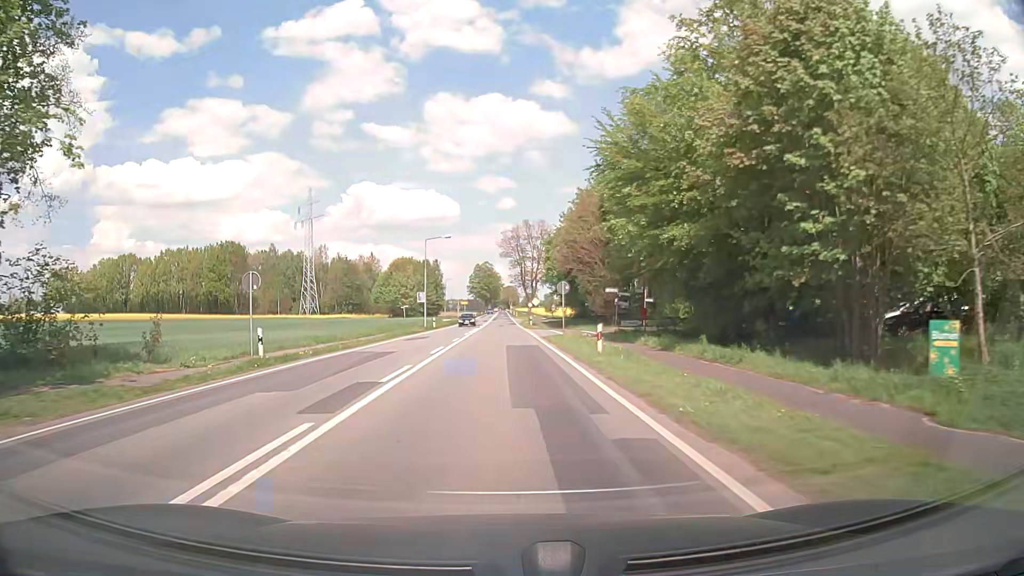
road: primary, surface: asphalt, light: Day
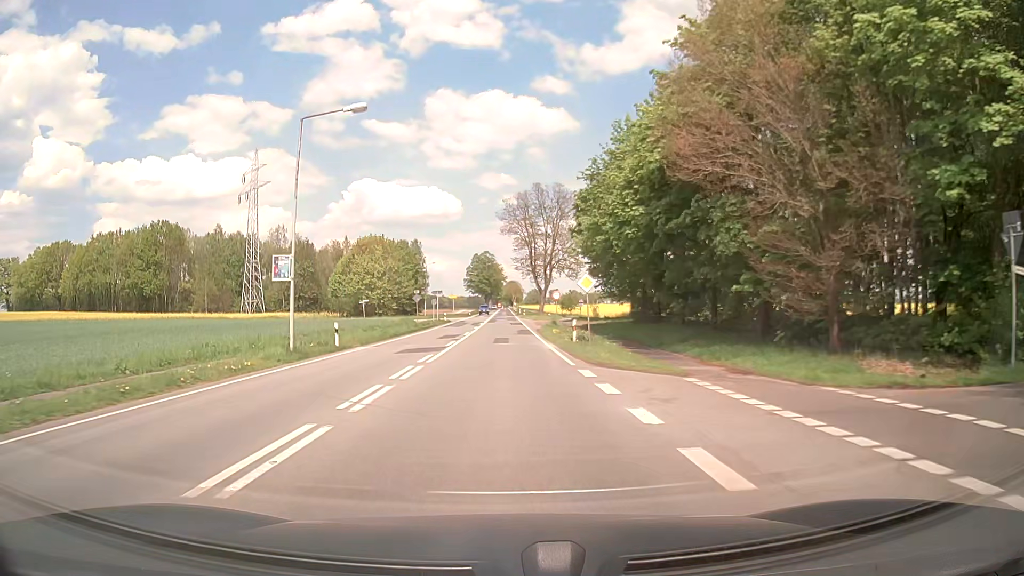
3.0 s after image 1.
(-0.2, +41.3) m; -1°
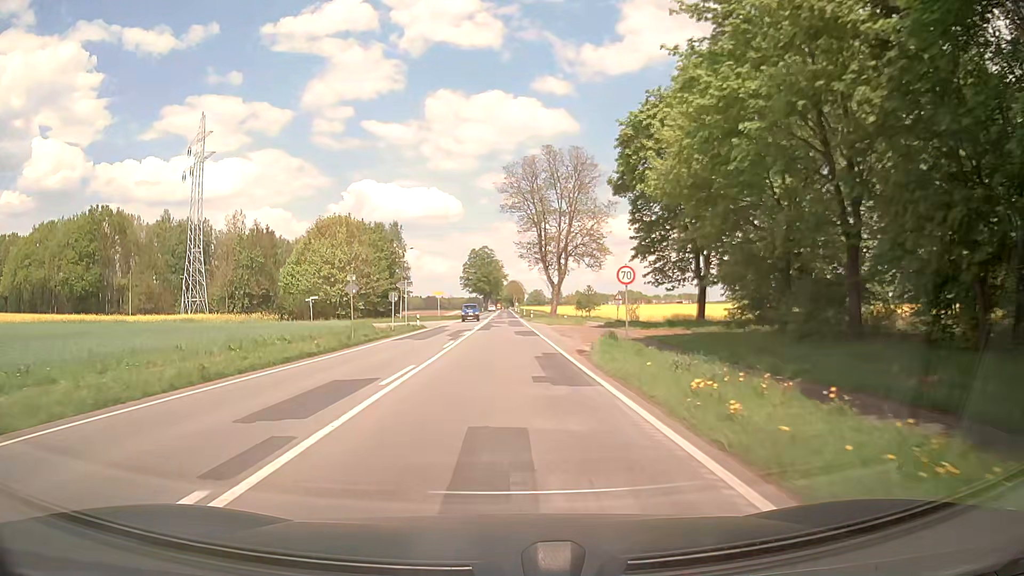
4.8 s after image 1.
(0.0, +26.6) m; 0°
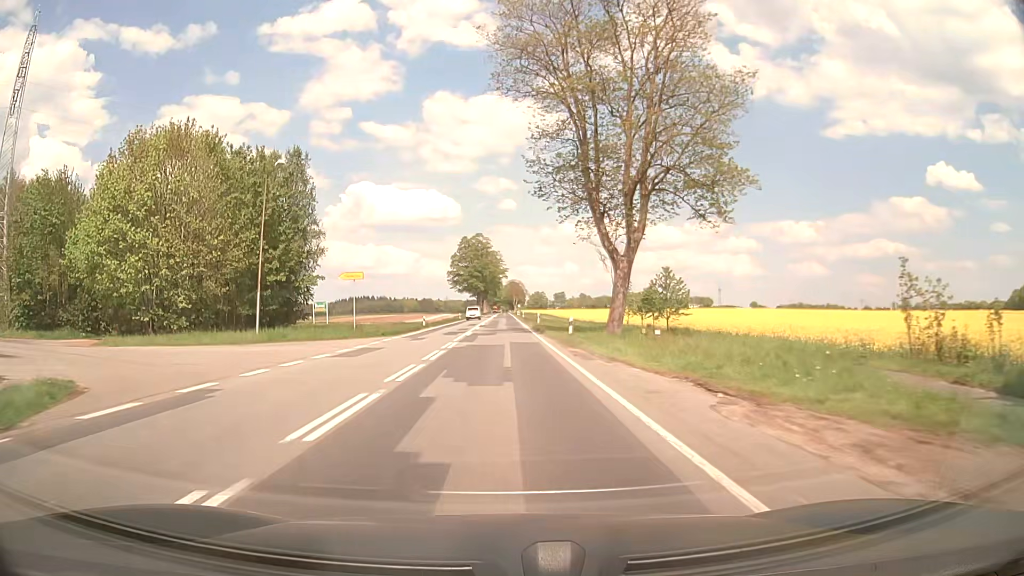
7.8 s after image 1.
(+0.3, +48.6) m; 0°
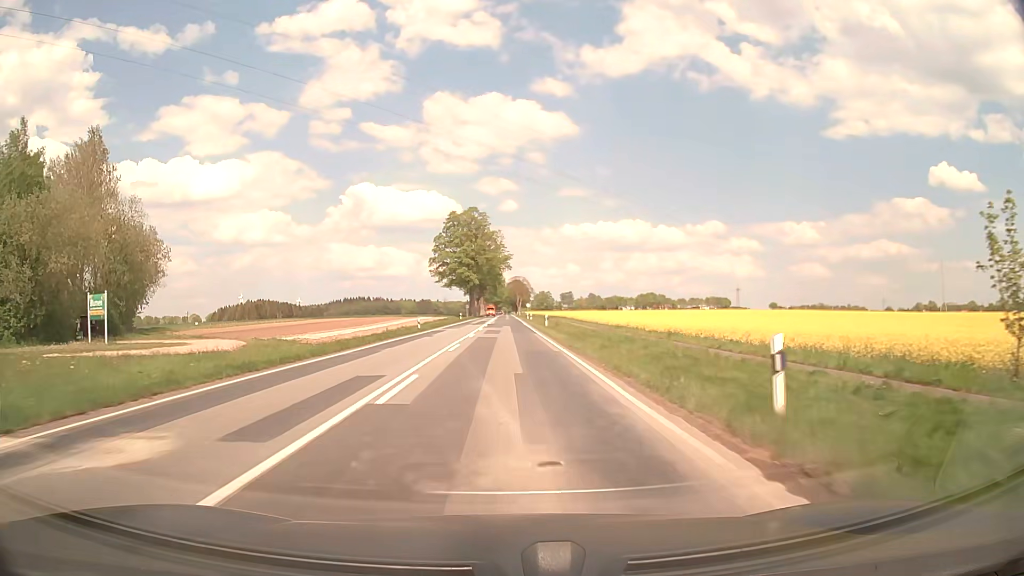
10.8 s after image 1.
(+0.1, +51.6) m; 0°
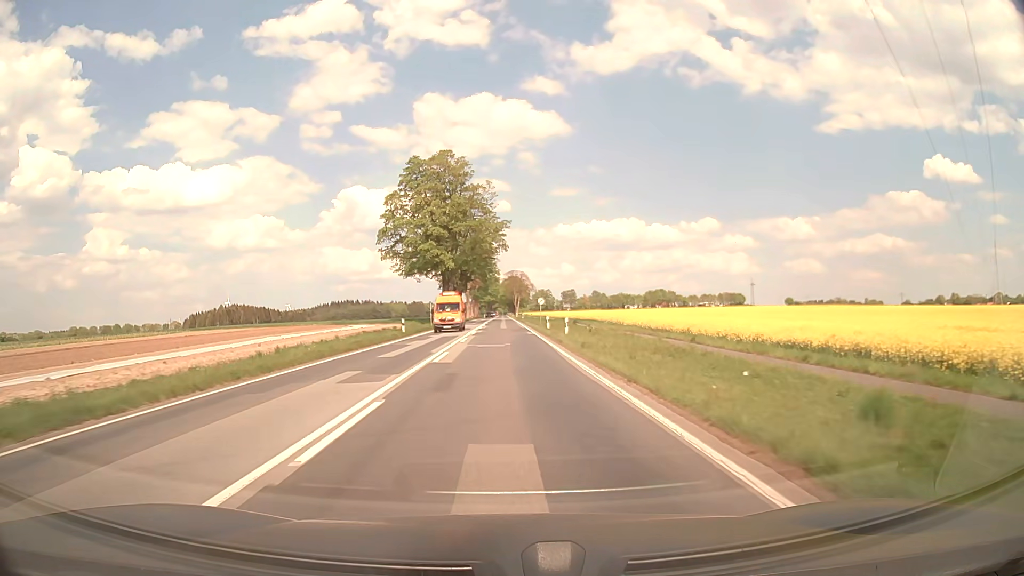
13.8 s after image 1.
(0.0, +52.7) m; 0°
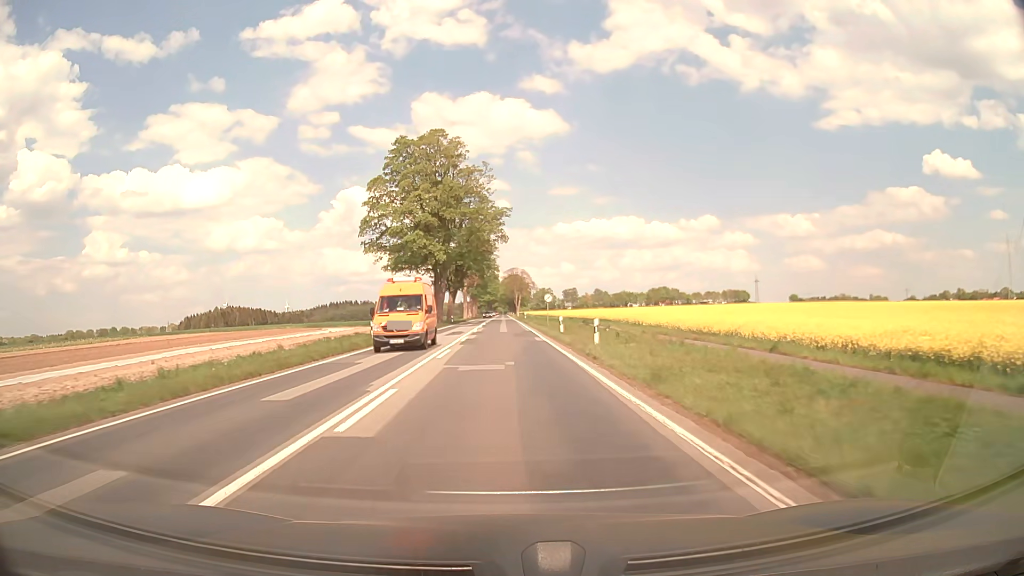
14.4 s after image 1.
(0.0, +10.7) m; 0°
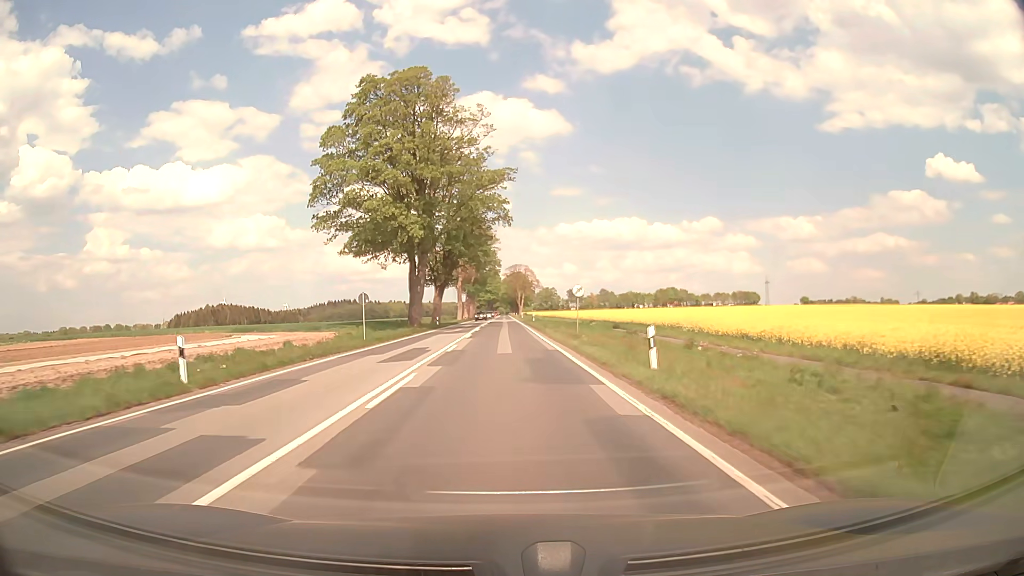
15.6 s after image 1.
(-0.1, +21.4) m; 0°
(0, +10) (0, +20) (0, +30) (0, +40) (0, +50) (0, +60) (0, +70) (0, +80) (0, +90) (0, +100) m
